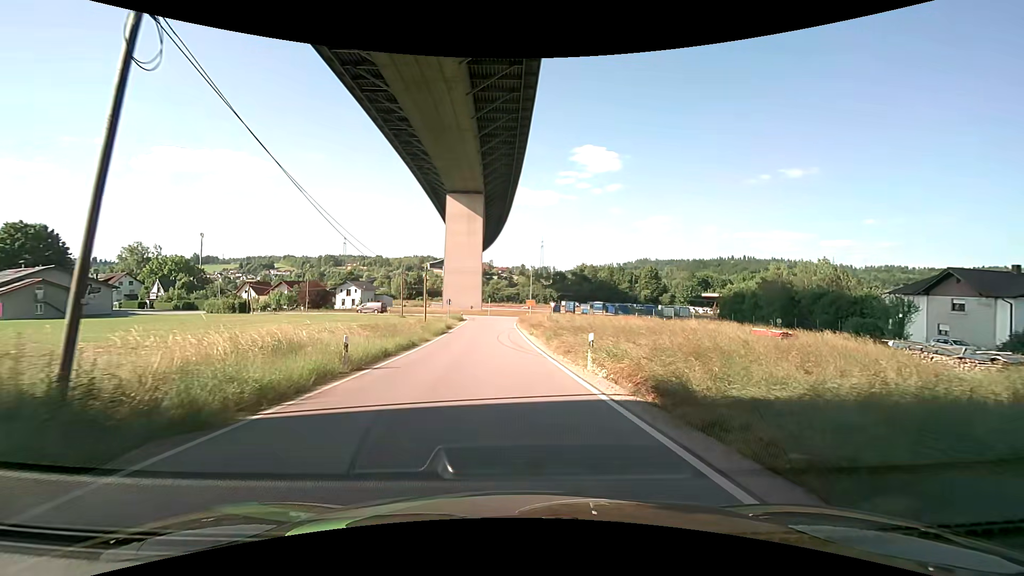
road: unclassified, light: Day
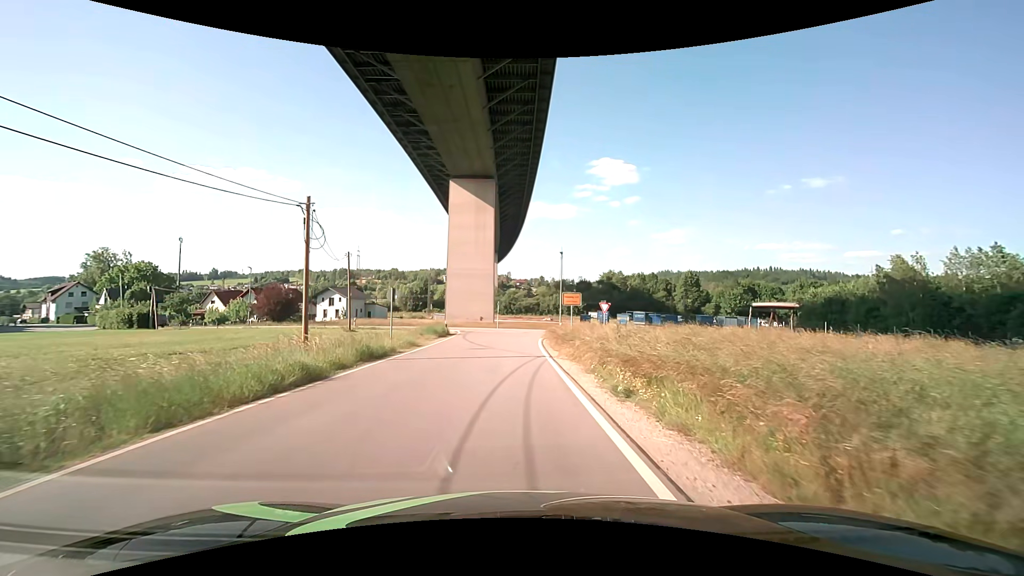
(-0.7, +27.3) m; -3°
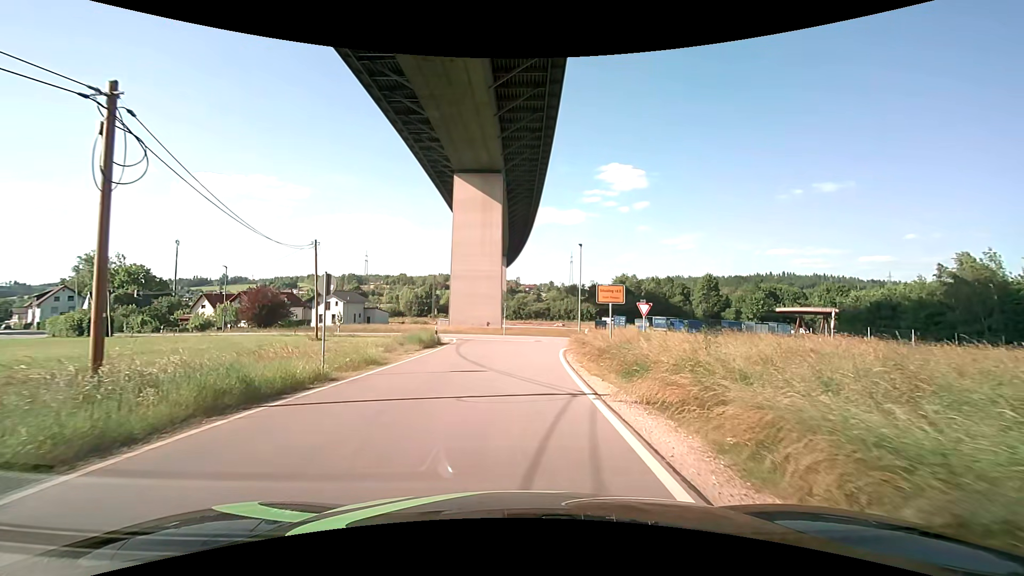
(-0.1, +8.5) m; -1°
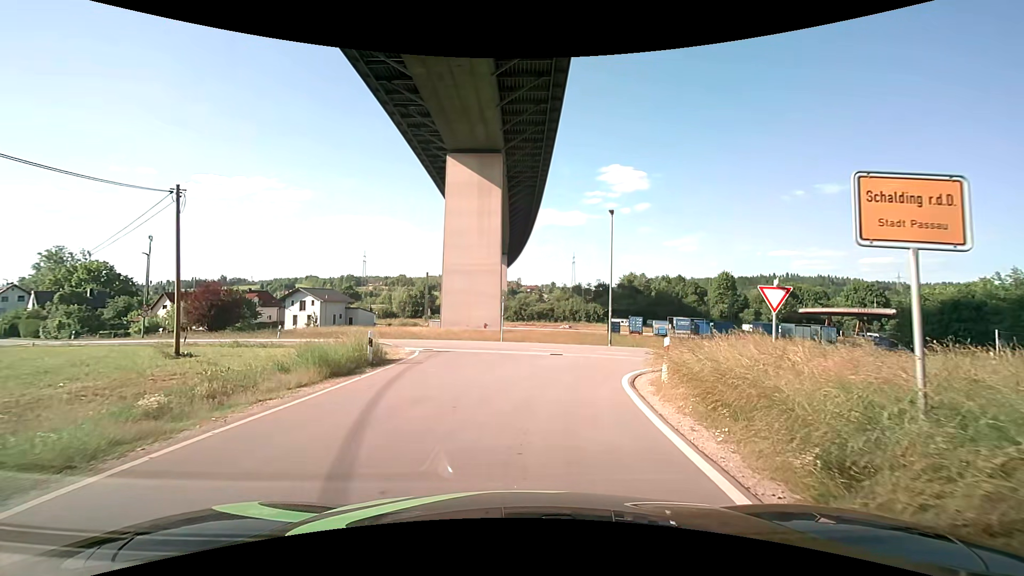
(-0.2, +13.3) m; 0°
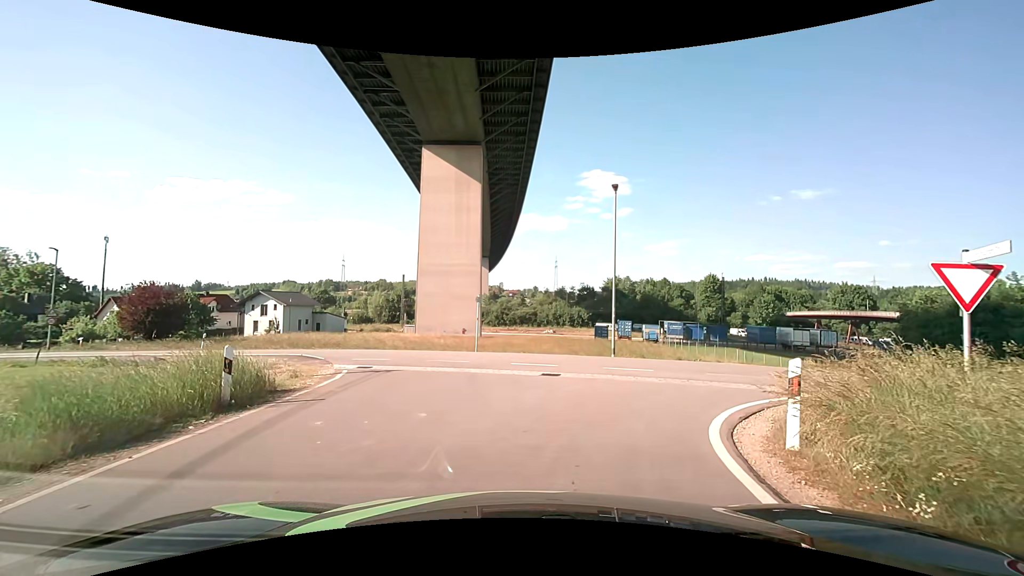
(+0.1, +6.4) m; +1°
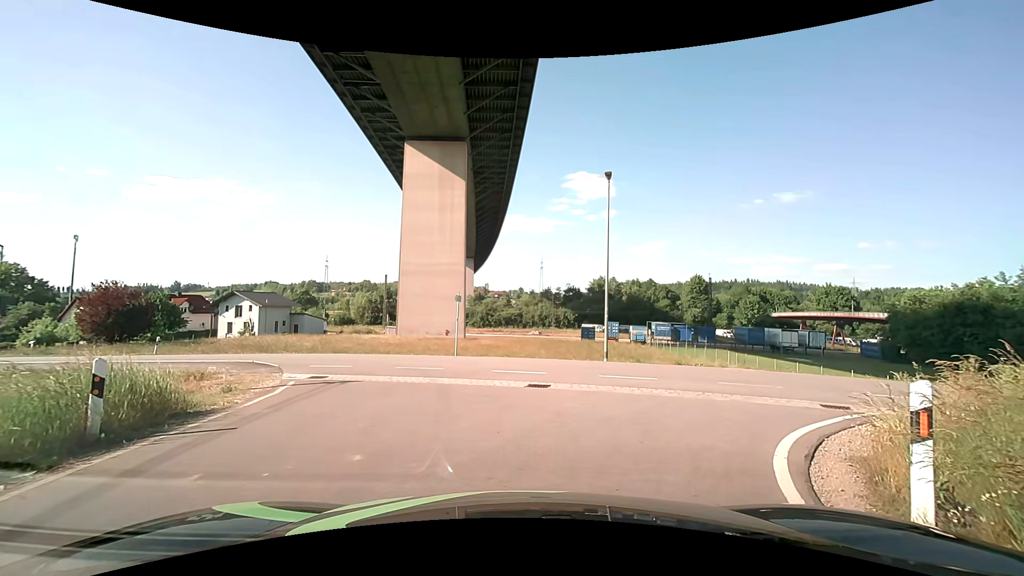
(+0.1, +2.1) m; +2°
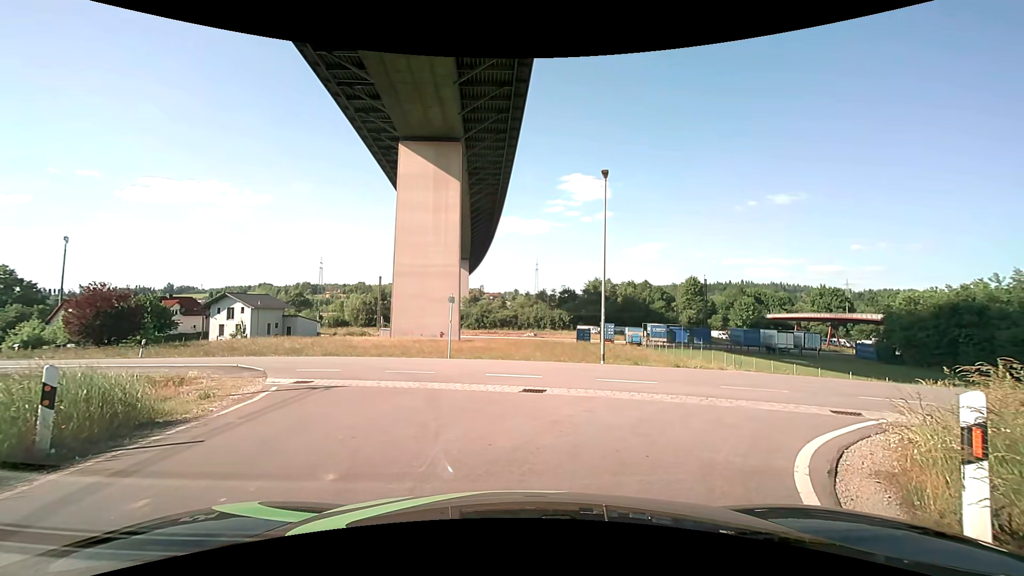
(0.0, +0.5) m; 0°
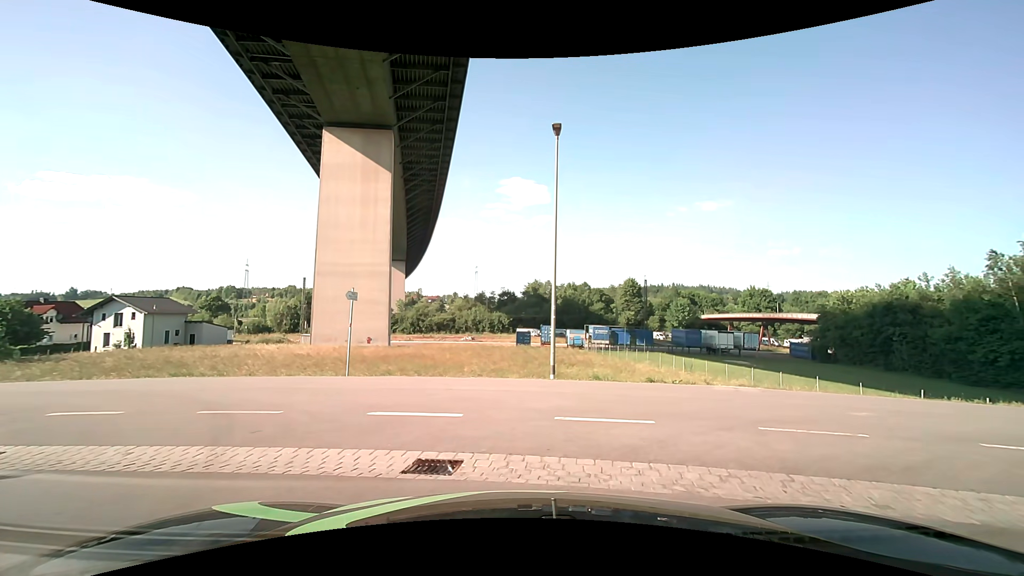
(+0.3, +5.6) m; +5°
